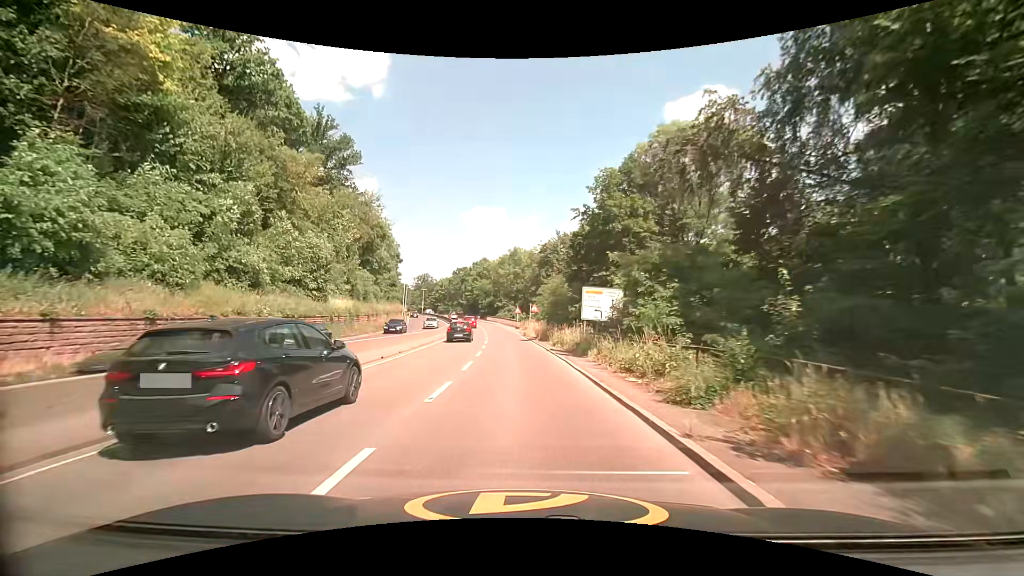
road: trunk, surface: asphalt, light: Day
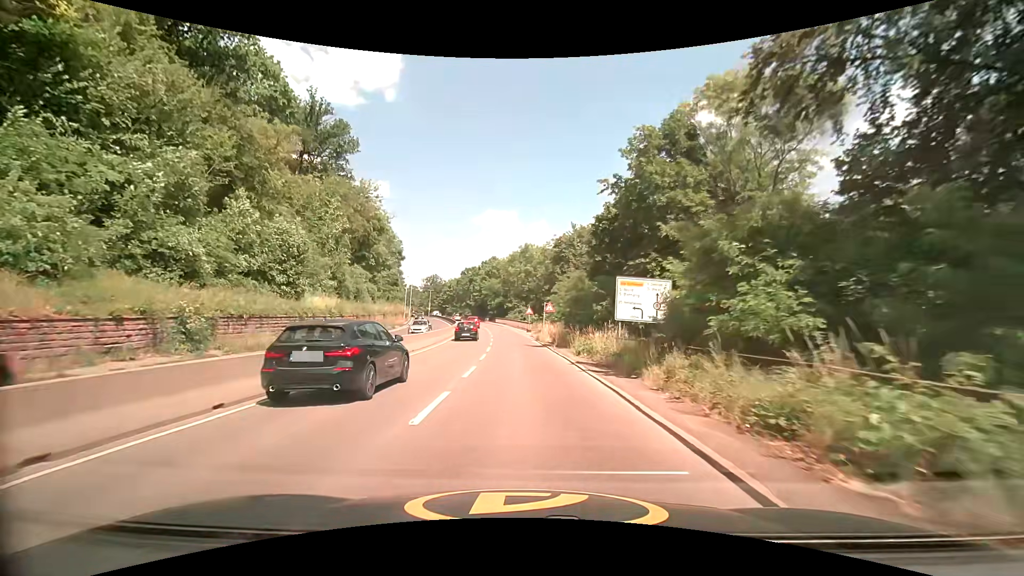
(-0.1, +7.8) m; -1°
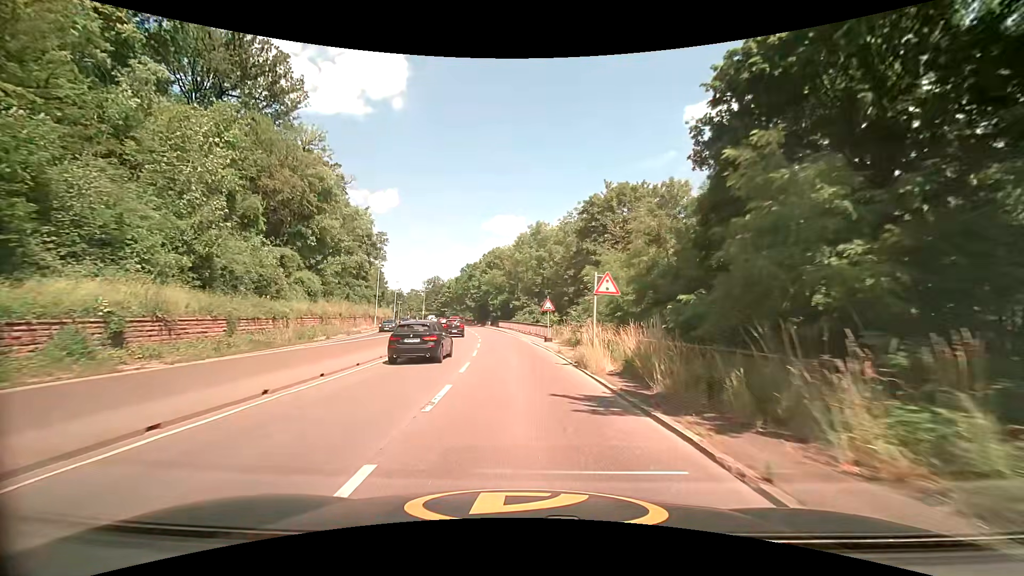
(-0.4, +23.4) m; -1°
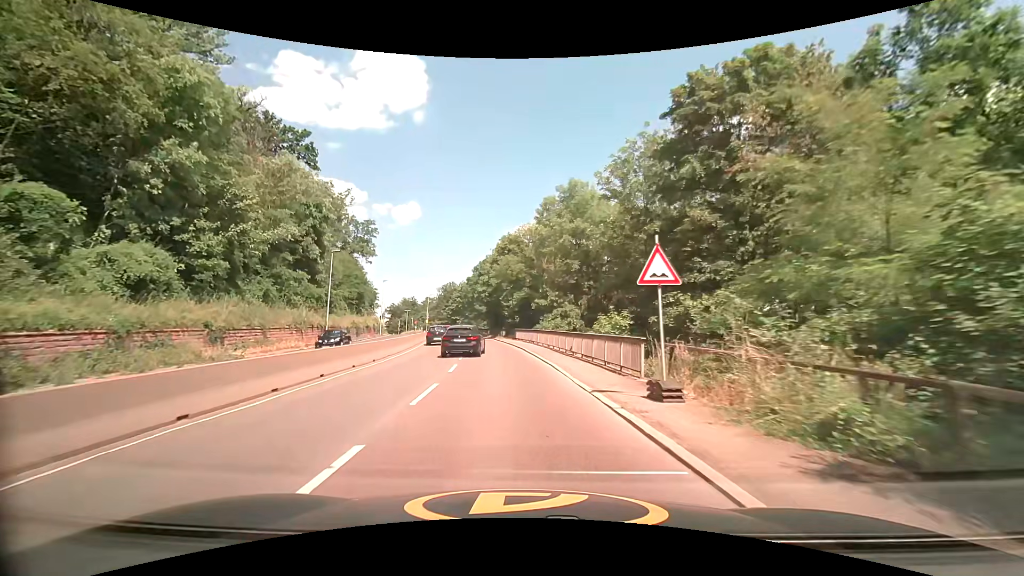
(-0.3, +23.7) m; -2°
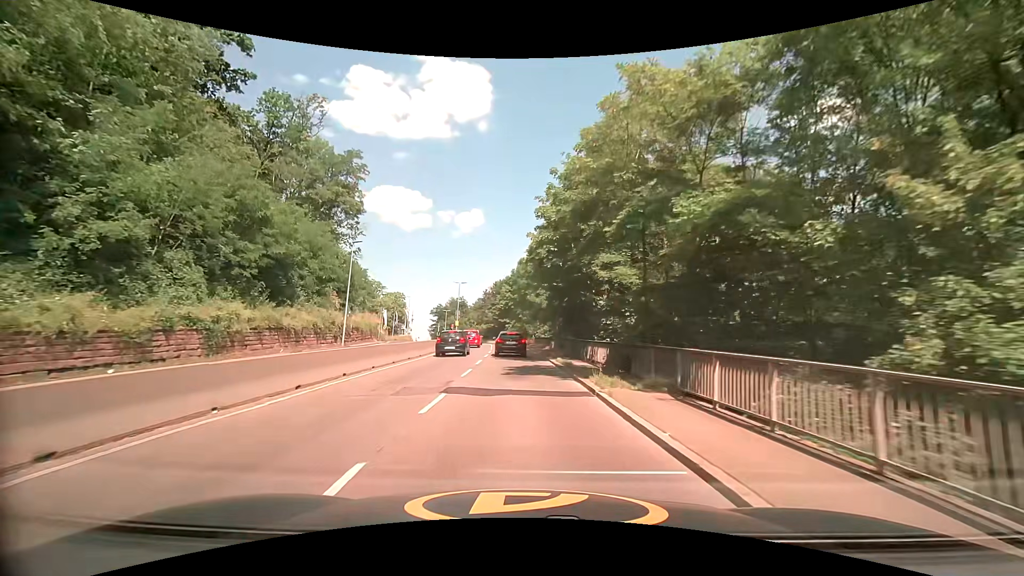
(-3.0, +37.3) m; -7°
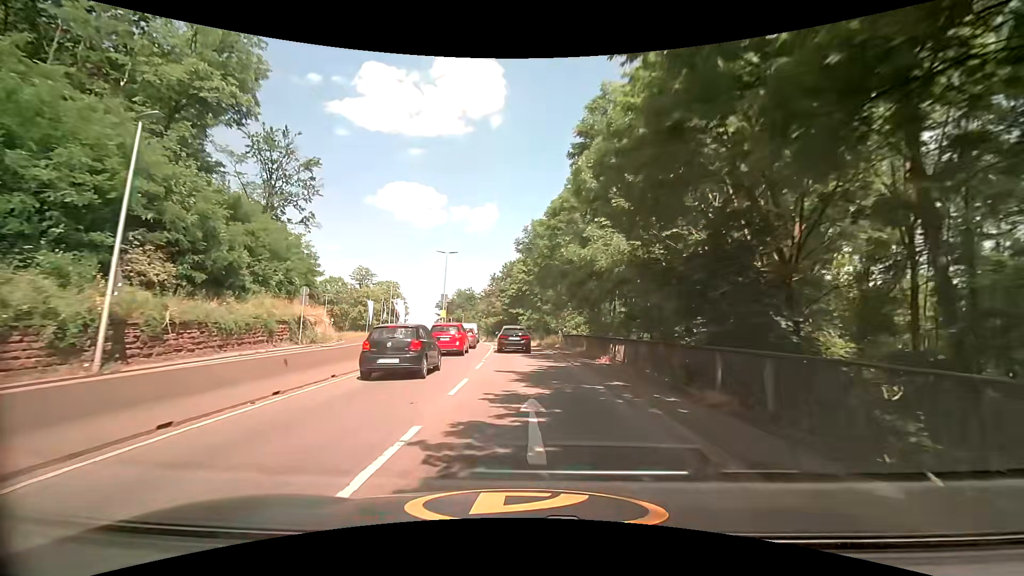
(-0.5, +23.5) m; -2°
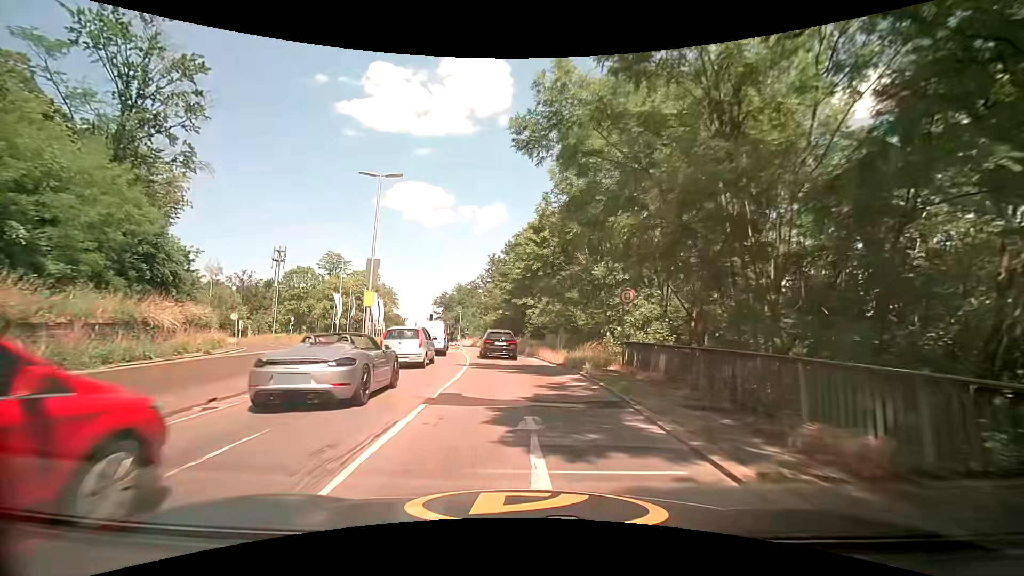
(0.0, +22.8) m; 0°
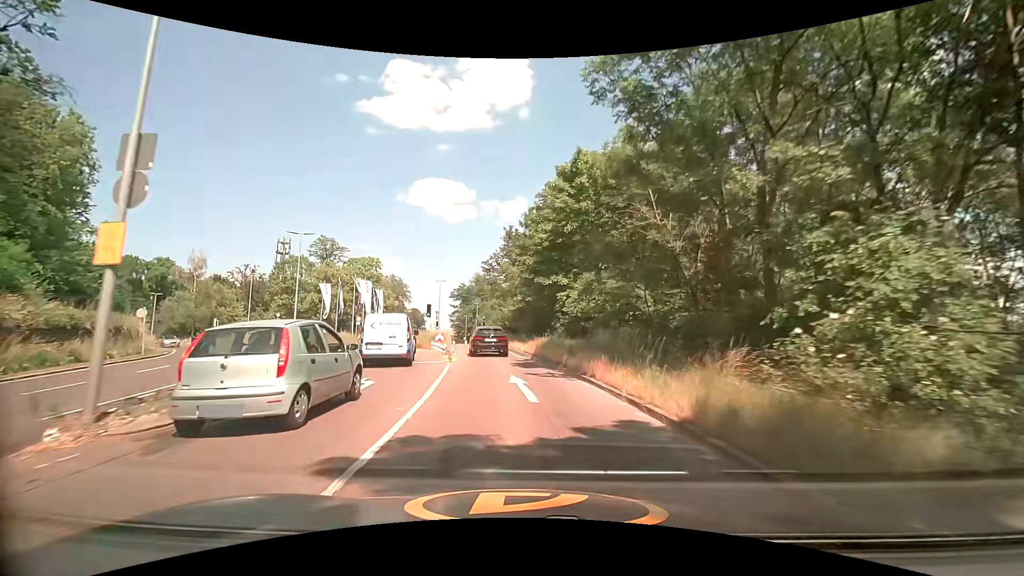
(-0.2, +14.4) m; -3°
(0, +10) (-1, +20) (-2, +30) (-3, +40) (-5, +50) (-6, +60) (-8, +69) (-10, +79) (-12, +89) (-14, +99) m
